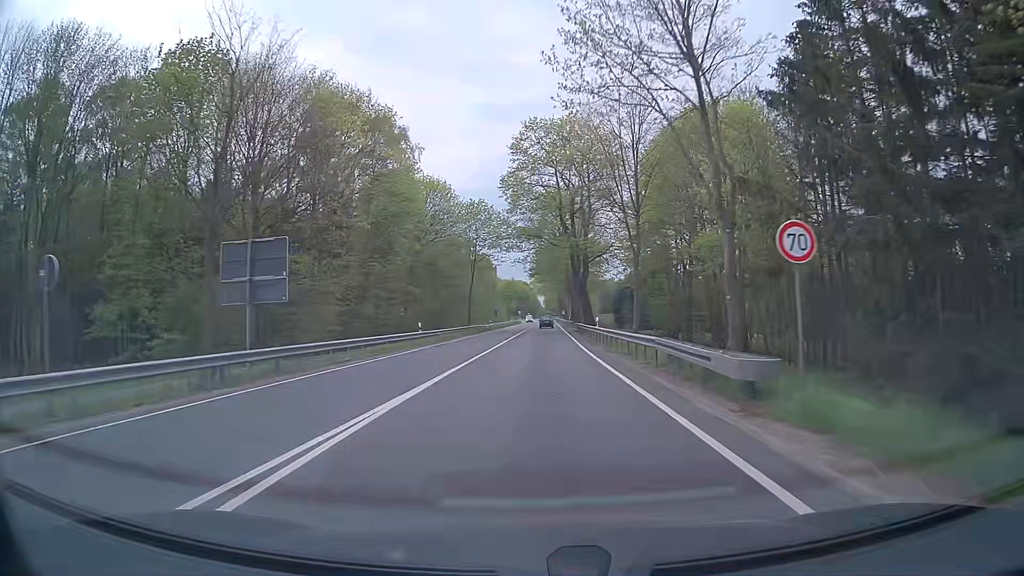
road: primary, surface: asphalt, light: Day
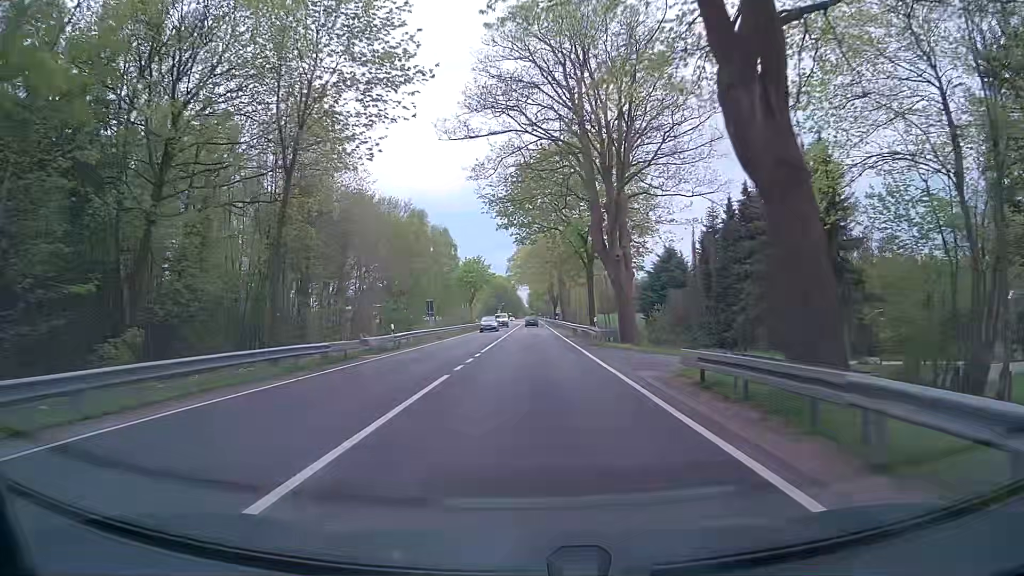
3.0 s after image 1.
(+0.9, +53.1) m; +1°
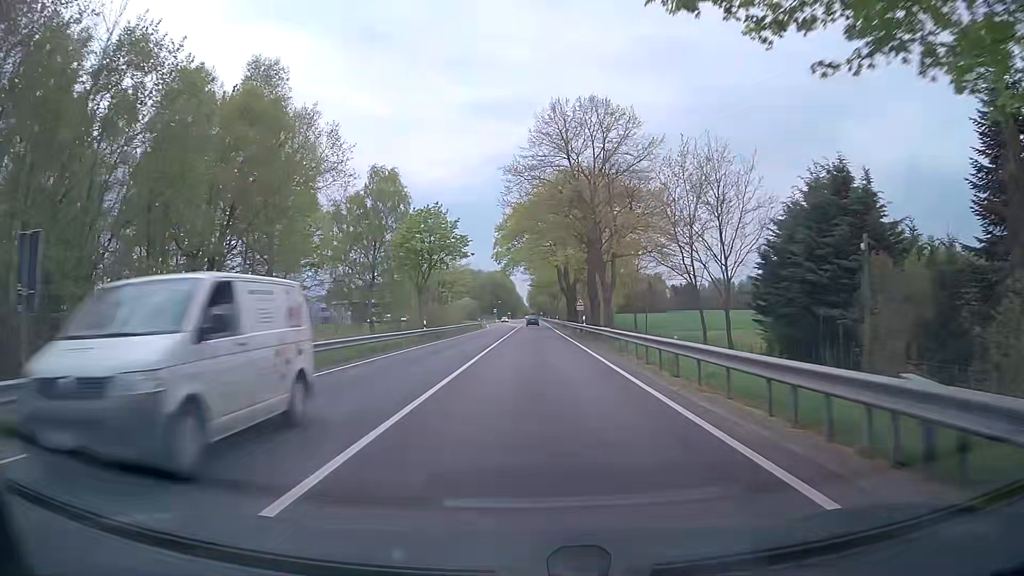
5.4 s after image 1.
(0.0, +42.8) m; 0°
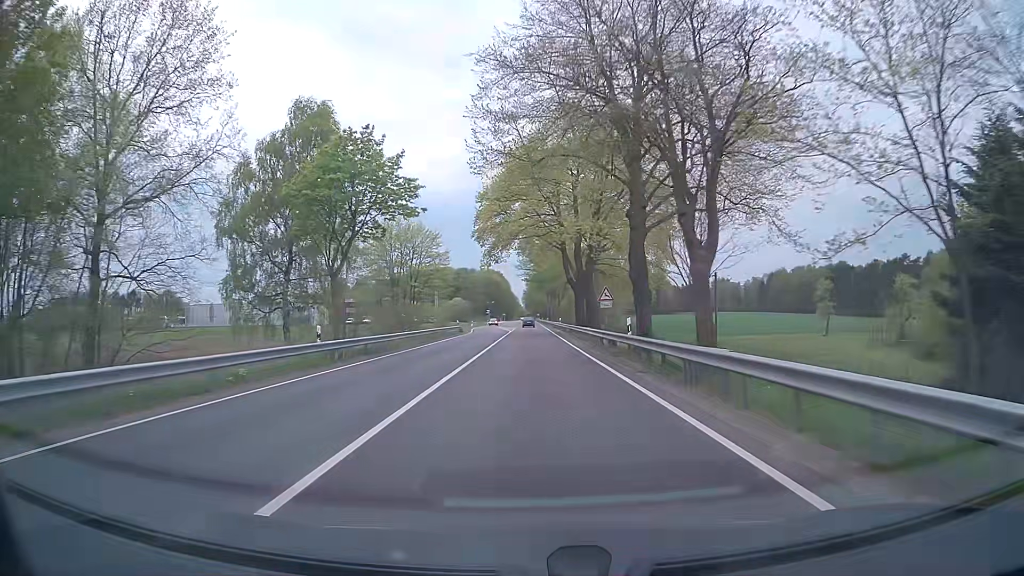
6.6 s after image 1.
(+0.1, +21.5) m; +1°
(0, +10) (0, +20) (0, +30) (0, +40) (0, +50) (0, +60) (0, +70) (0, +80) (0, +90) (0, +100) m
